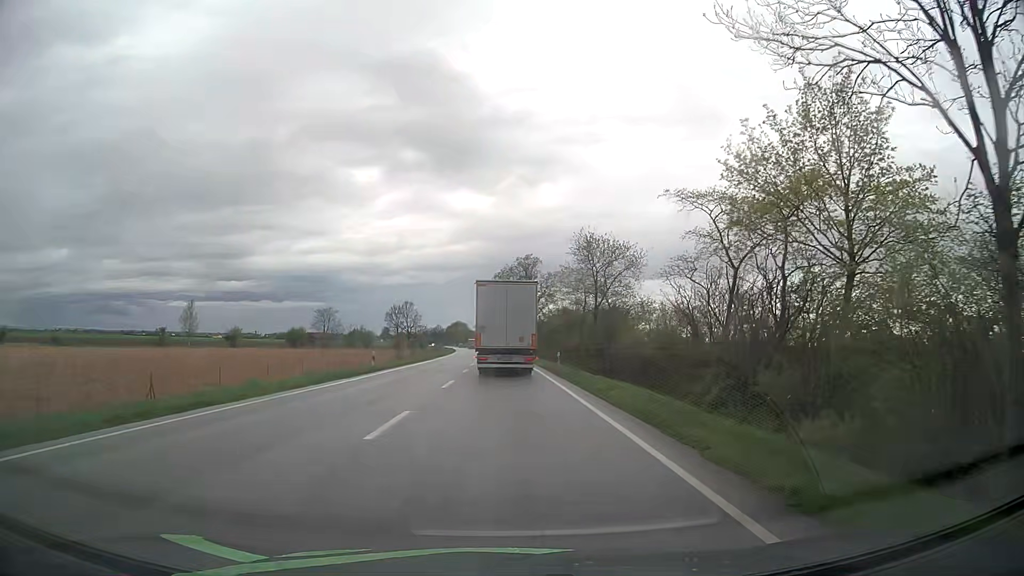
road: primary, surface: asphalt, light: Day
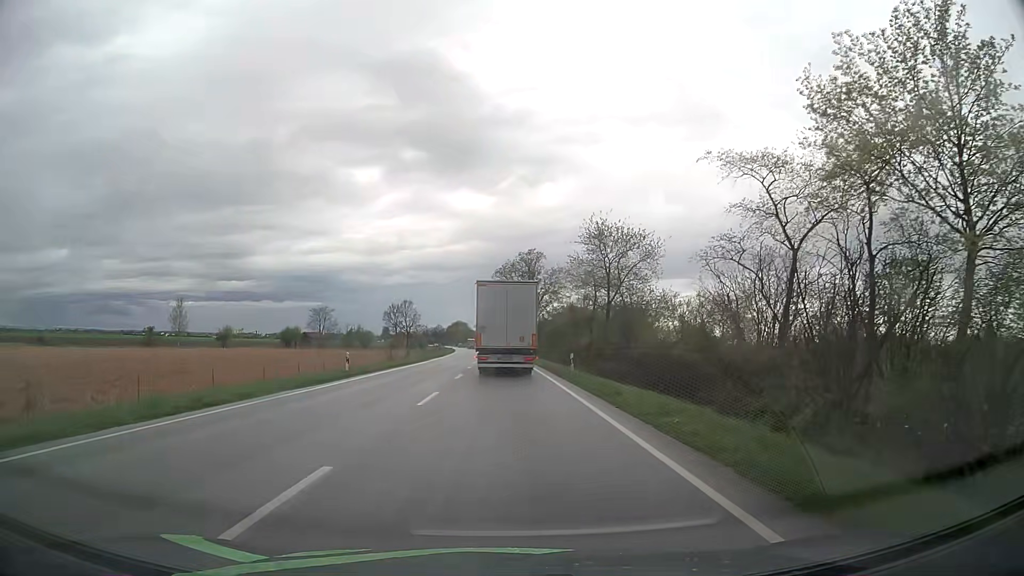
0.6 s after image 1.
(0.0, +6.3) m; -1°
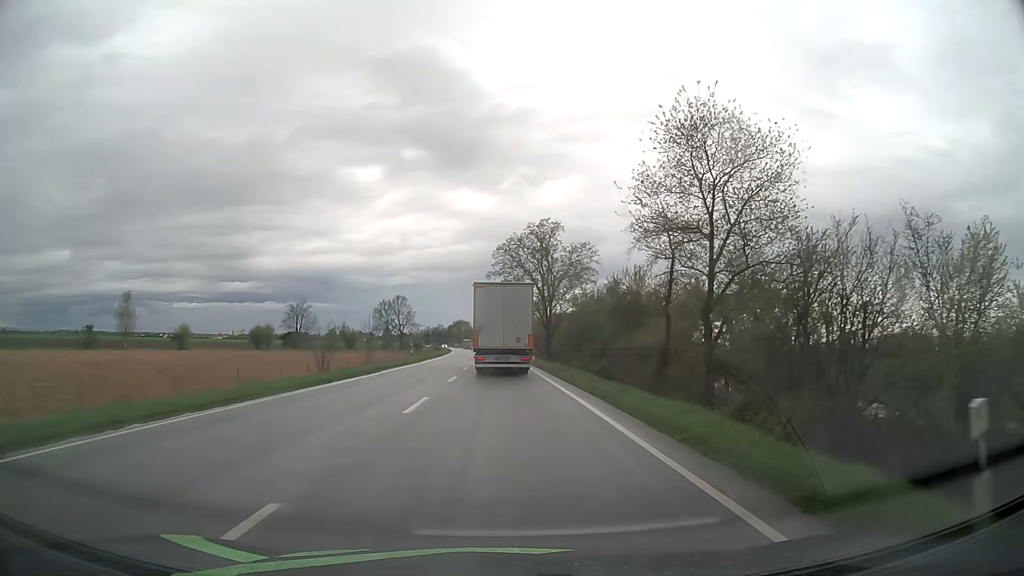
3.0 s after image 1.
(+0.1, +25.7) m; 0°
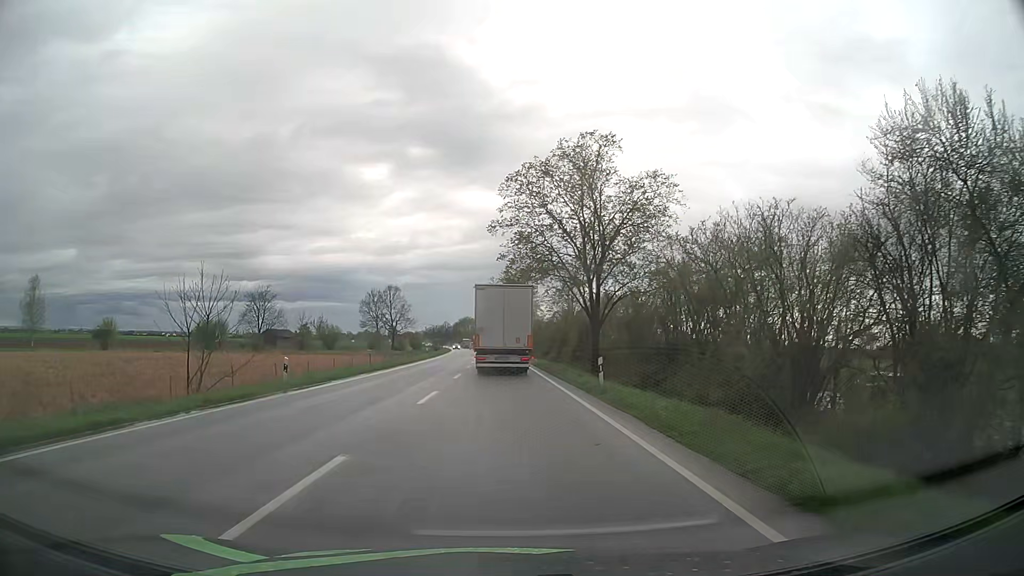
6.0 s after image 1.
(-0.3, +33.3) m; -1°
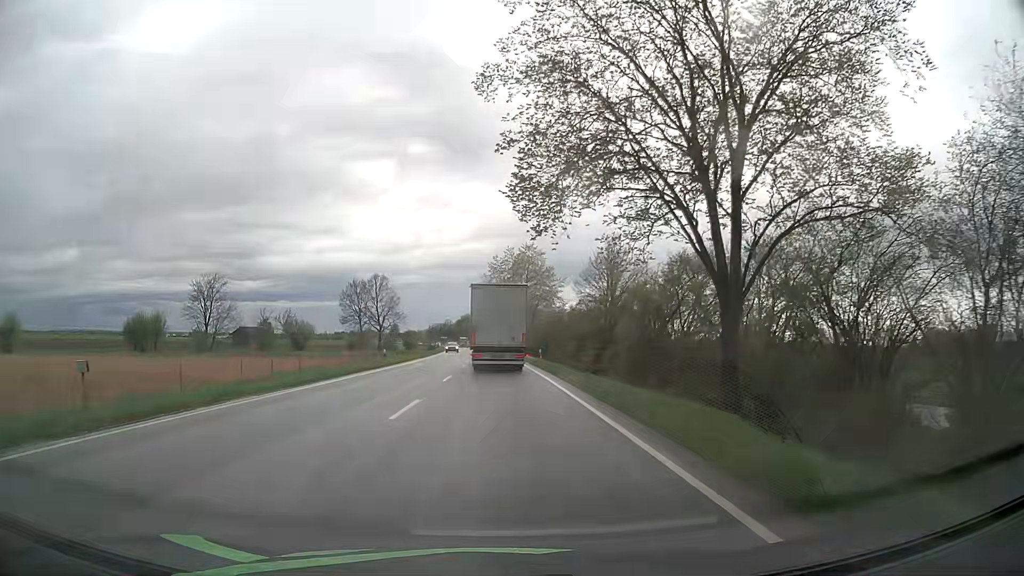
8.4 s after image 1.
(-0.1, +27.6) m; -1°
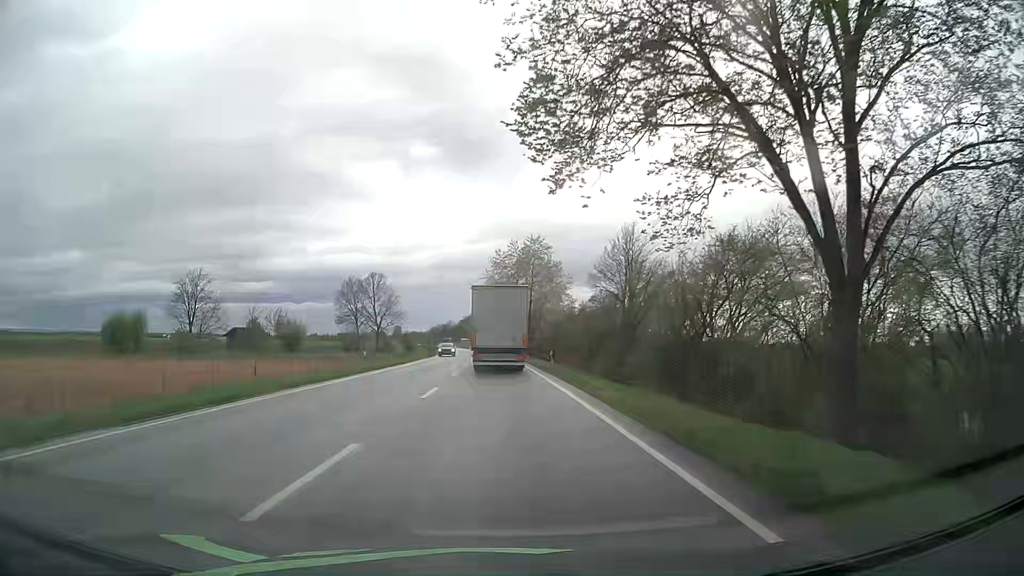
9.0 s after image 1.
(0.0, +7.1) m; 0°
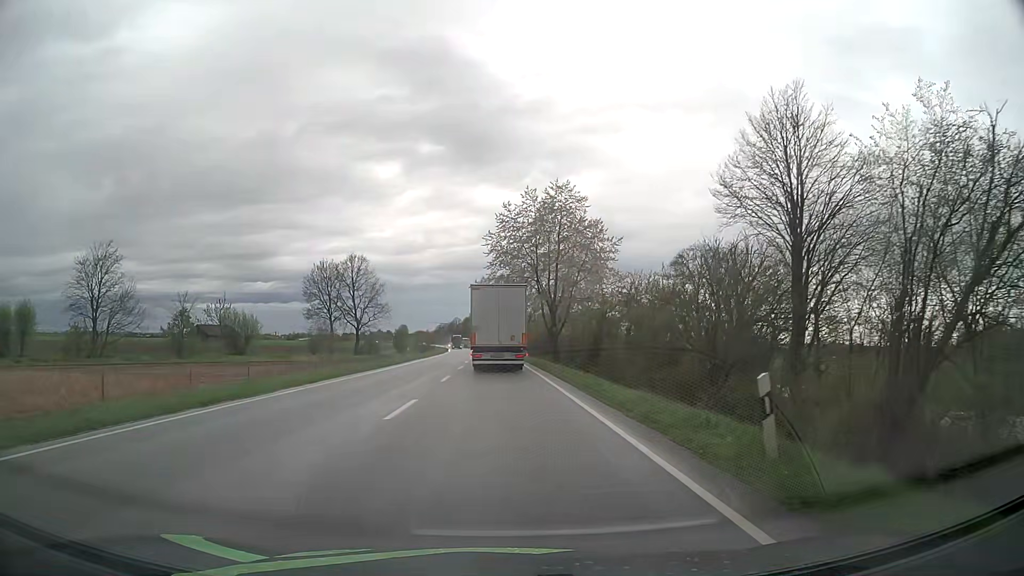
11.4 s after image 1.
(-0.2, +28.6) m; -1°
